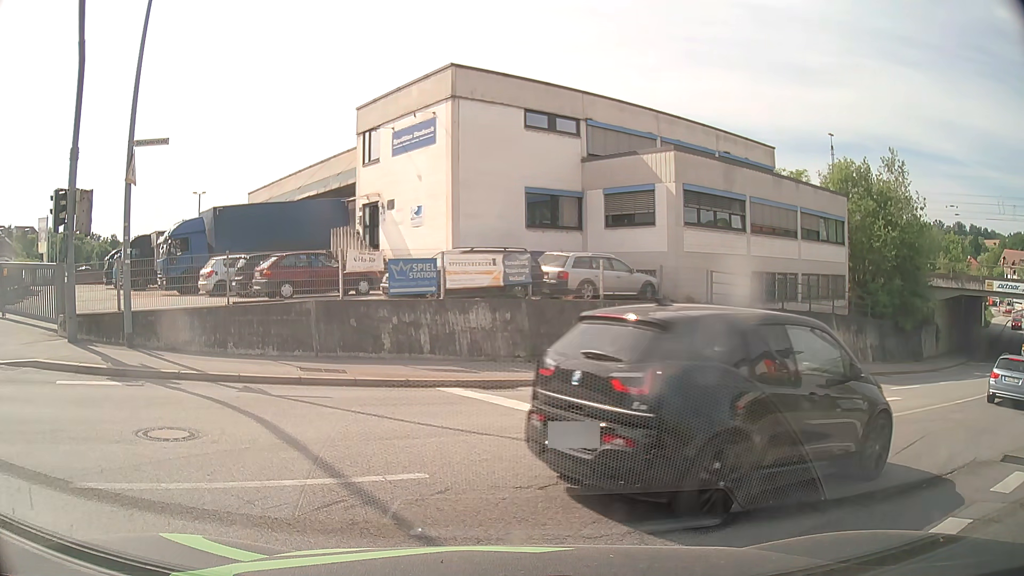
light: Day
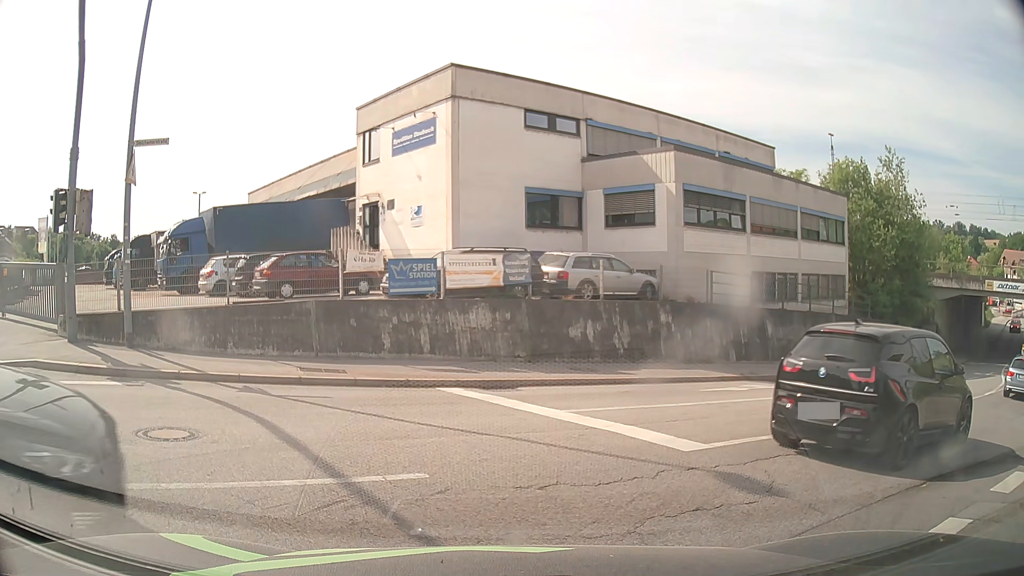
(0.0, 0.0) m; 0°
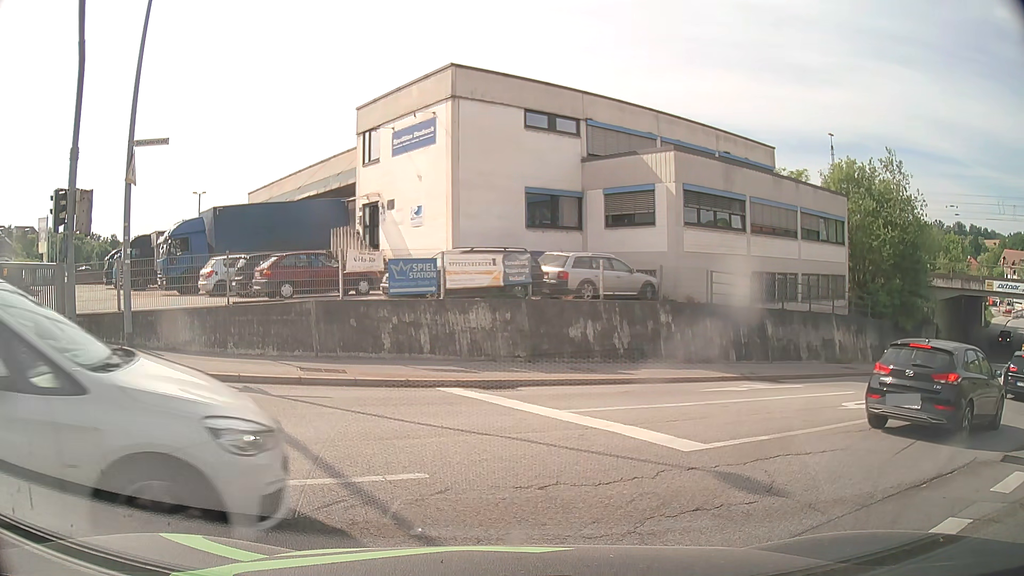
(0.0, 0.0) m; 0°
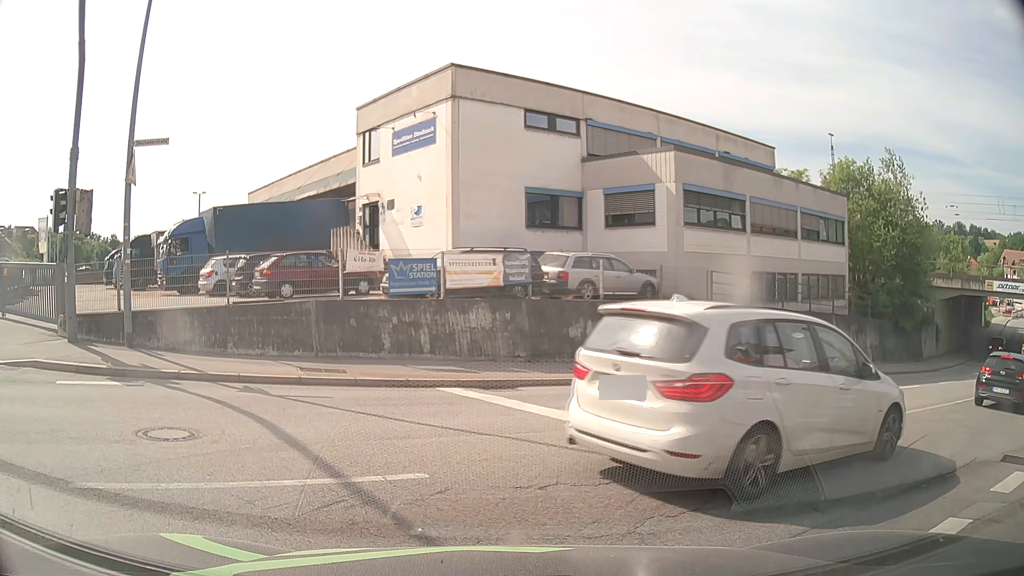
(0.0, 0.0) m; 0°
